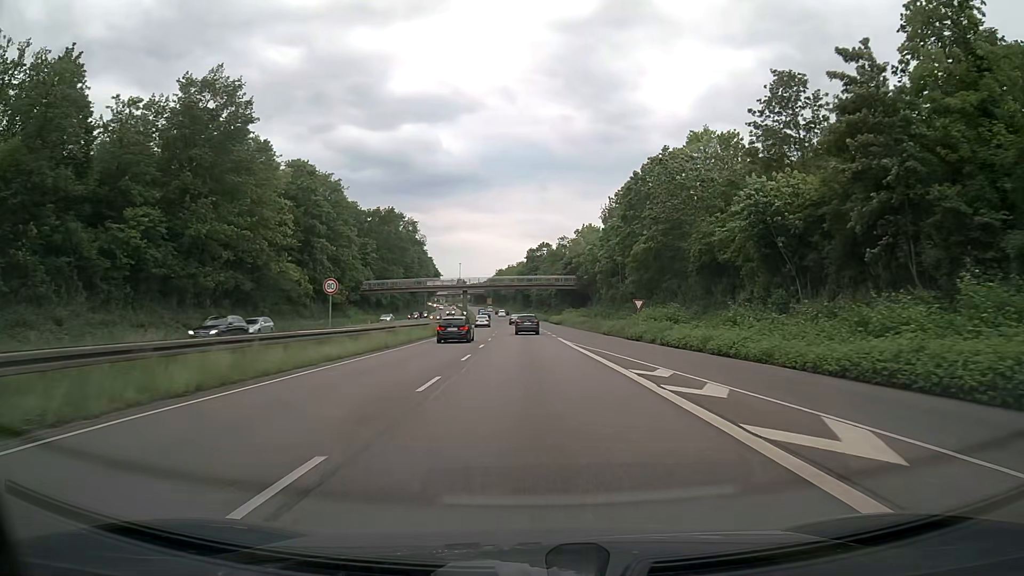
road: trunk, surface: asphalt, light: Day
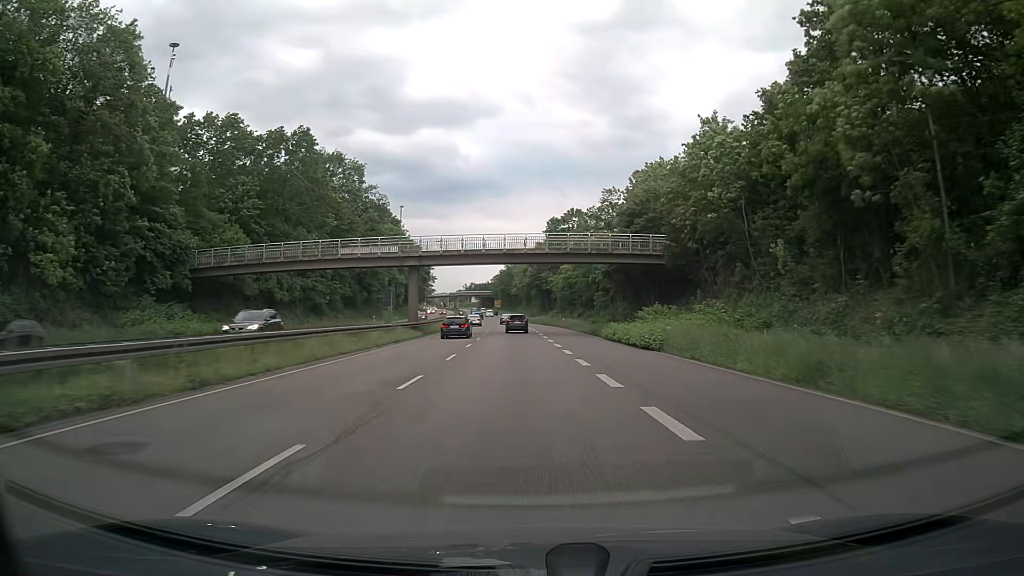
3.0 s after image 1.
(-0.6, +62.4) m; -1°
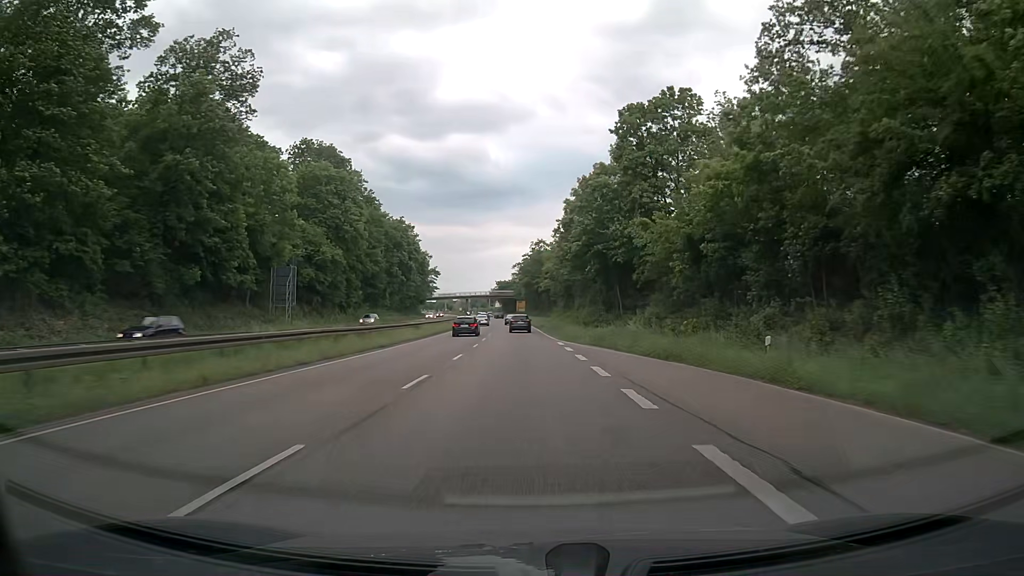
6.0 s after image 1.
(-1.4, +62.9) m; -2°
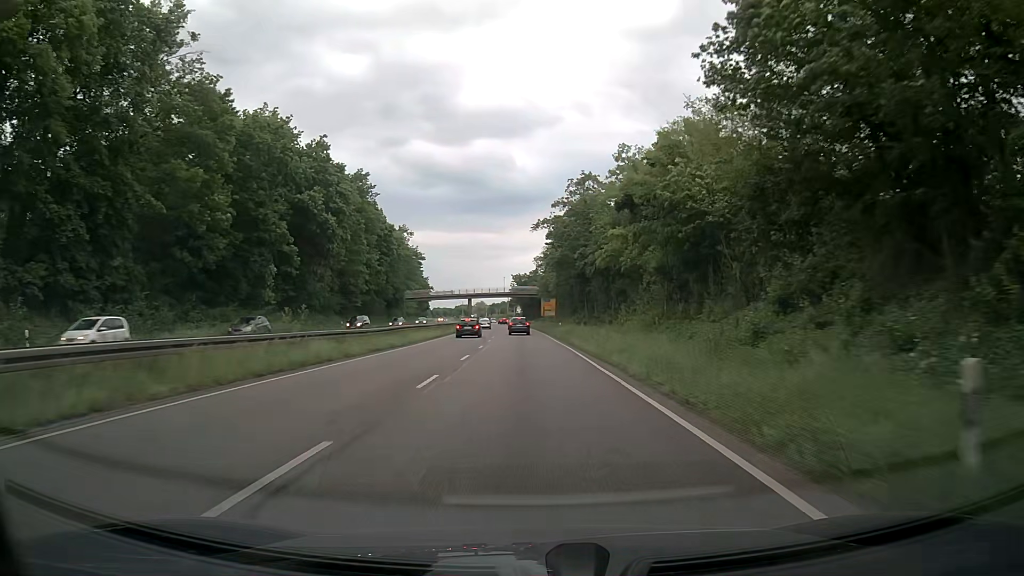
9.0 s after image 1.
(-1.5, +62.5) m; -3°
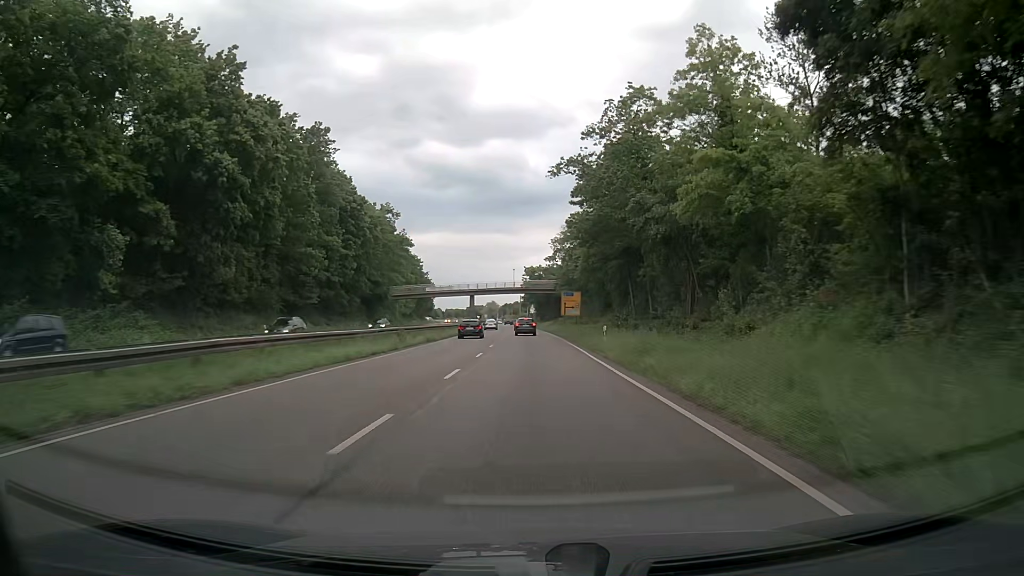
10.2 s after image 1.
(-0.1, +24.7) m; -1°
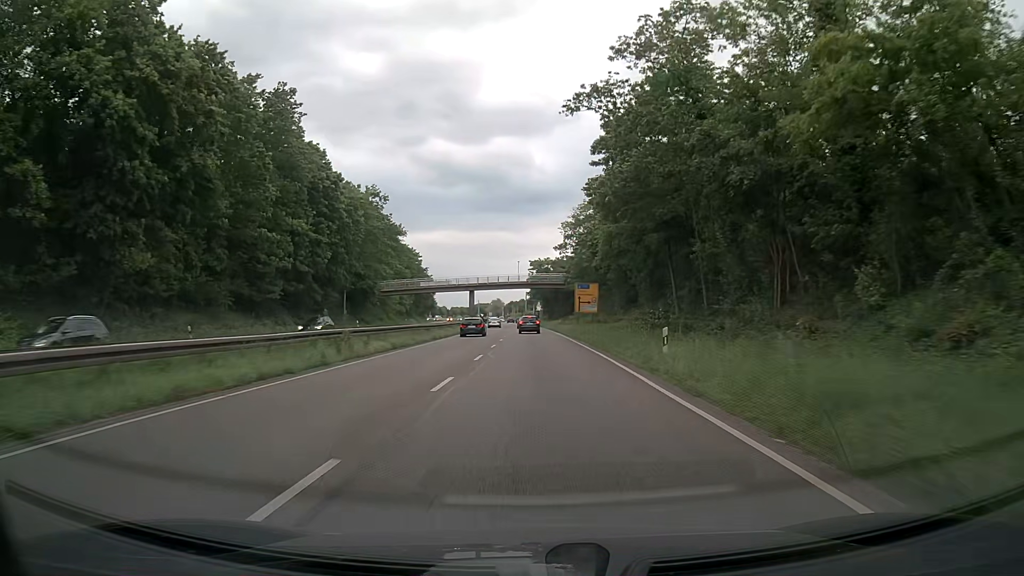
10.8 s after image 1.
(-0.1, +12.2) m; -1°
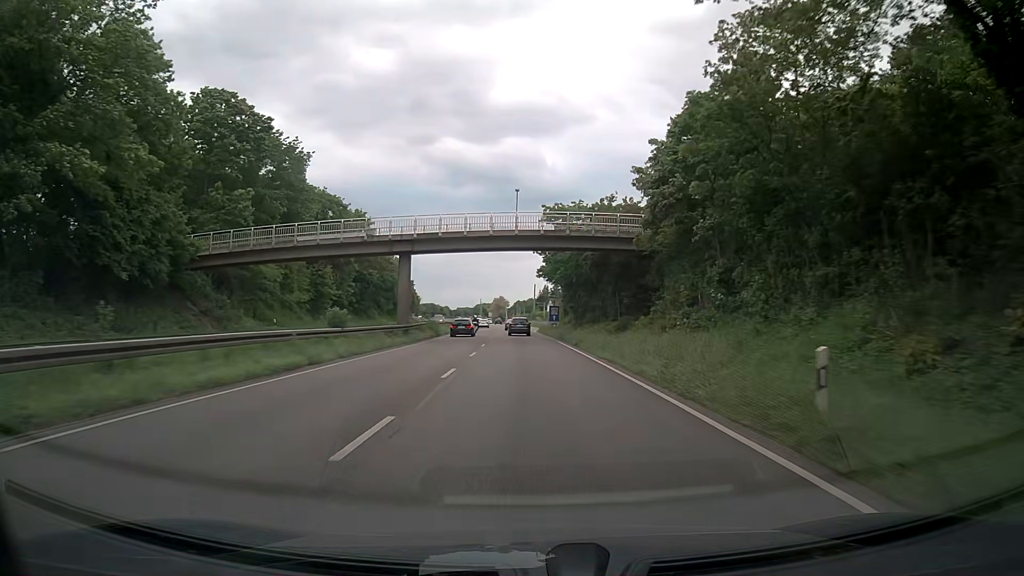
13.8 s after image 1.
(-0.4, +59.9) m; -1°
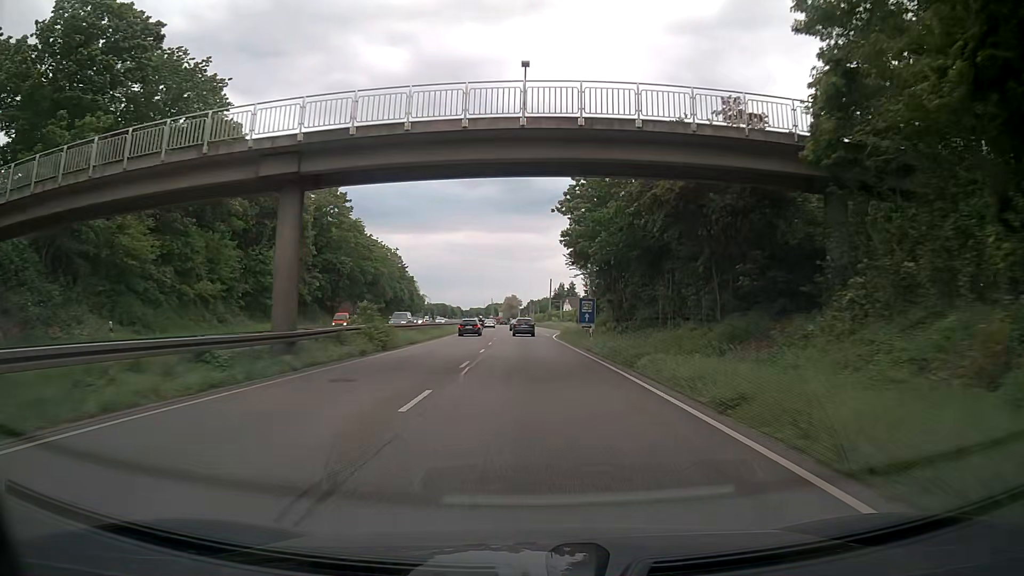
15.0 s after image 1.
(-0.3, +23.4) m; -1°
